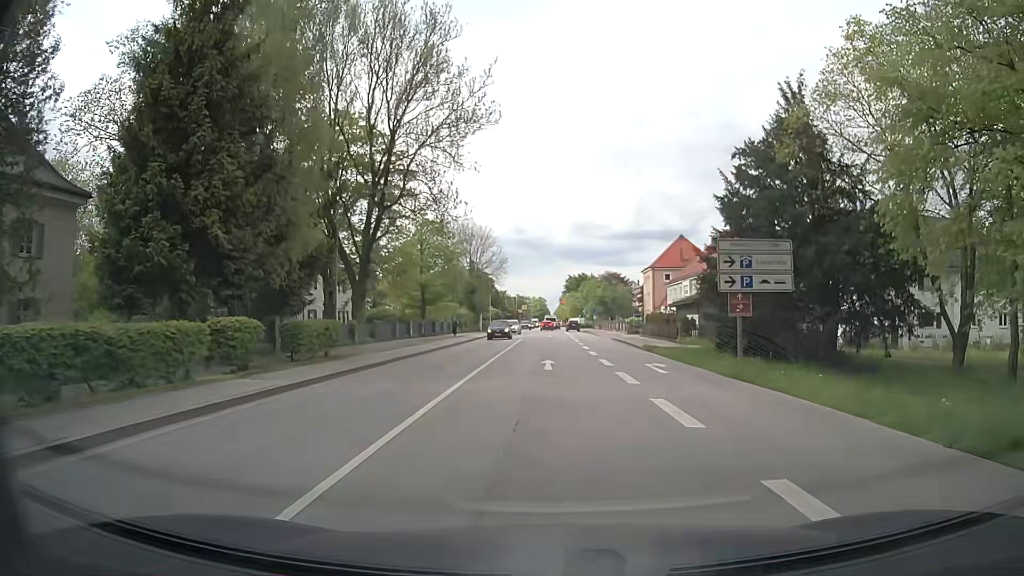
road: secondary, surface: asphalt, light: Day
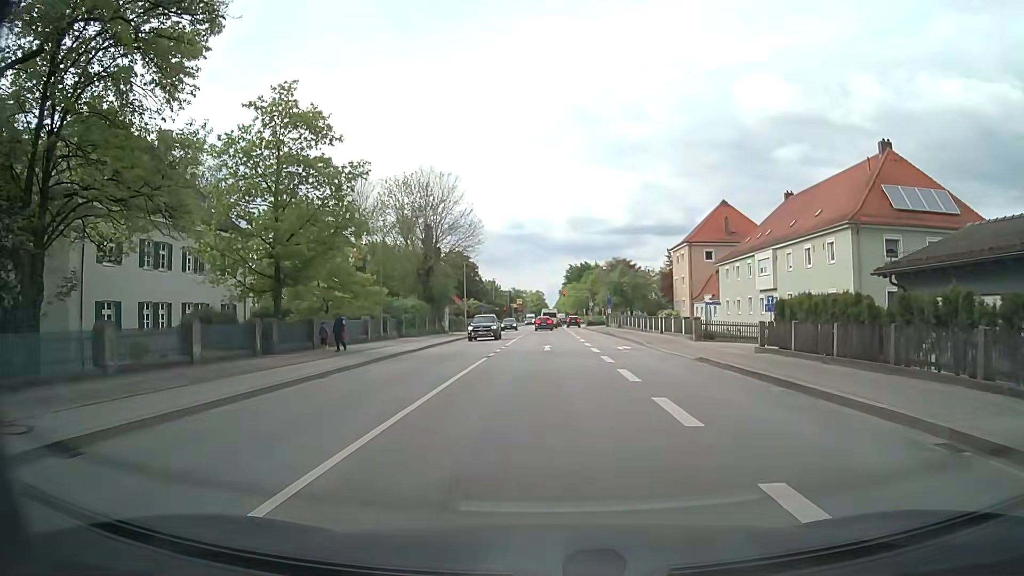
(+0.1, +30.2) m; 0°
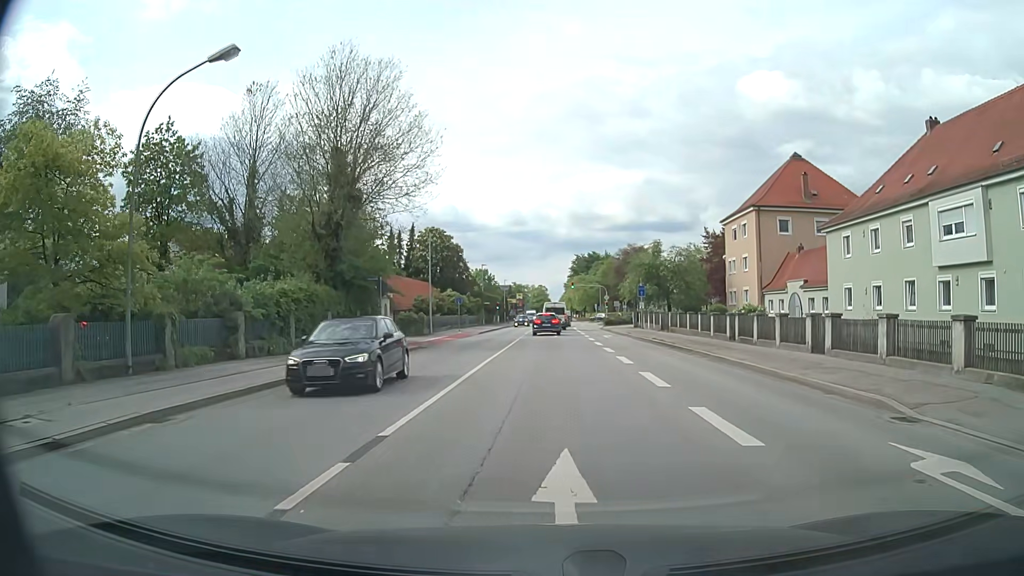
(+0.1, +25.3) m; 0°
(0, +10) (0, +20) (0, +30) (+1, +40) (+1, +50) (+1, +60) (+2, +70) (+2, +80) (+3, +90) (+4, +100) m
